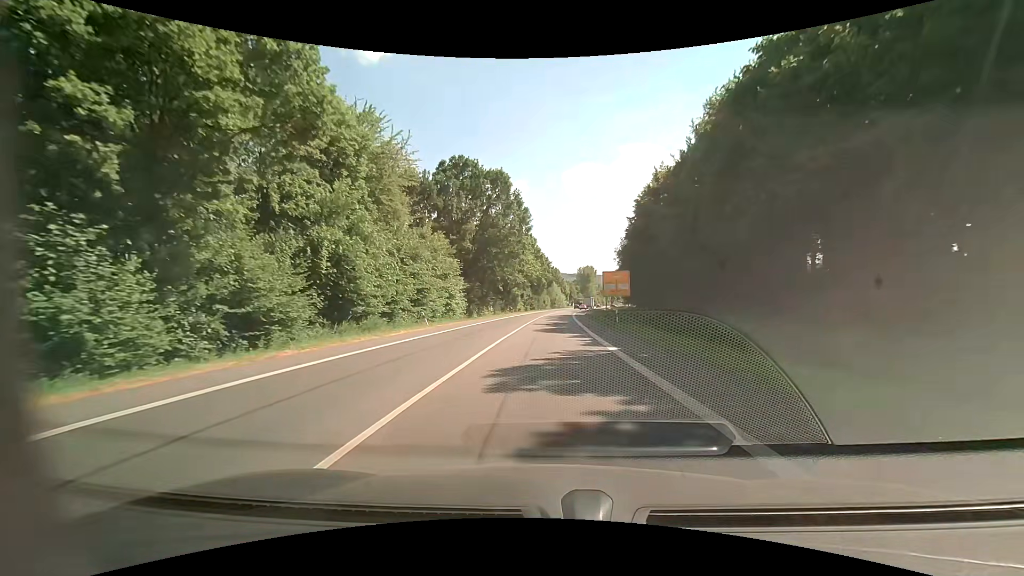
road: primary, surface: asphalt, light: Day
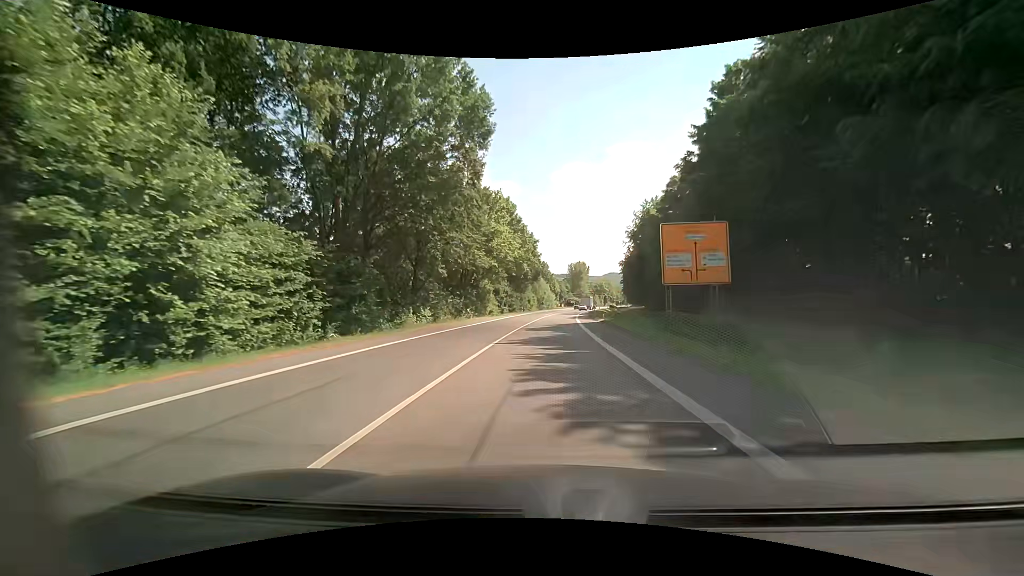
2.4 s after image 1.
(+0.8, +35.6) m; +2°
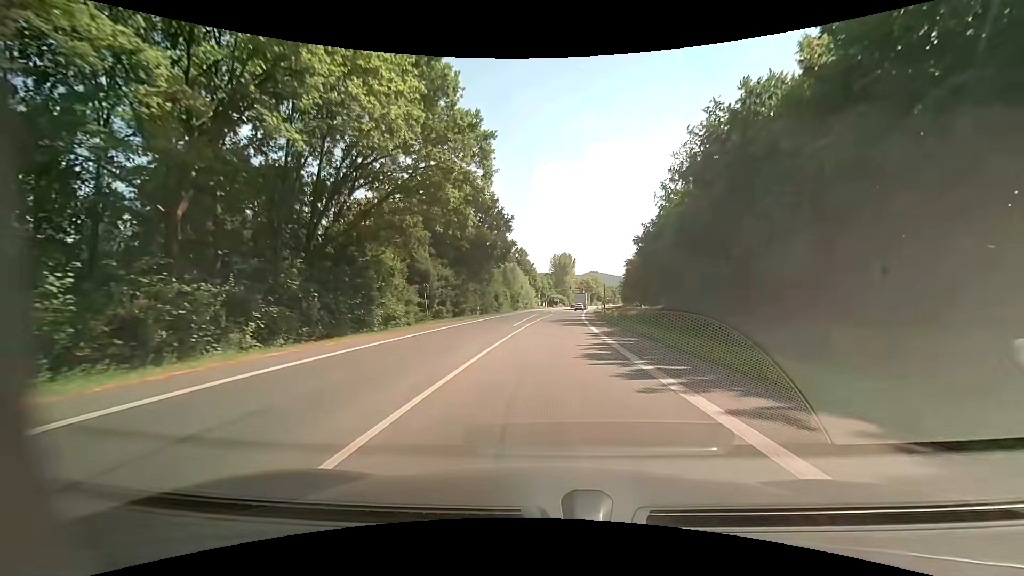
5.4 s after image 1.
(+0.3, +42.4) m; +2°
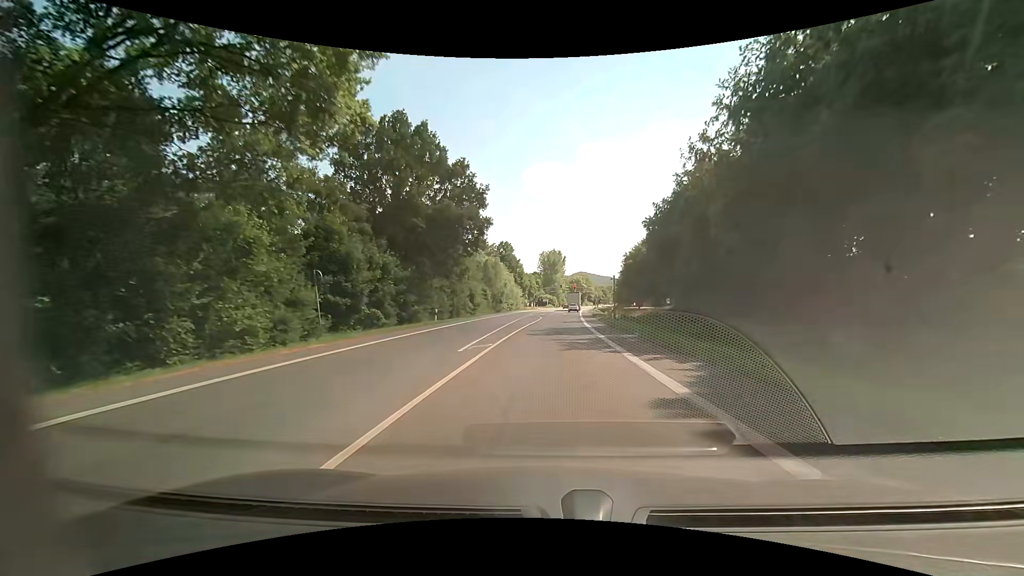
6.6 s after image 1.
(+0.2, +16.2) m; +1°
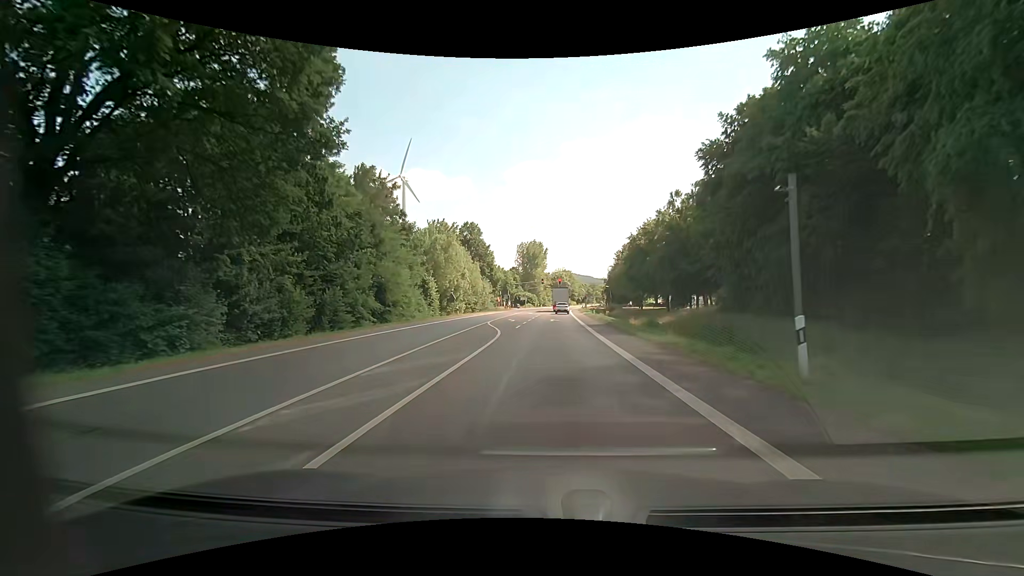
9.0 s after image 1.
(+0.7, +30.3) m; +2°
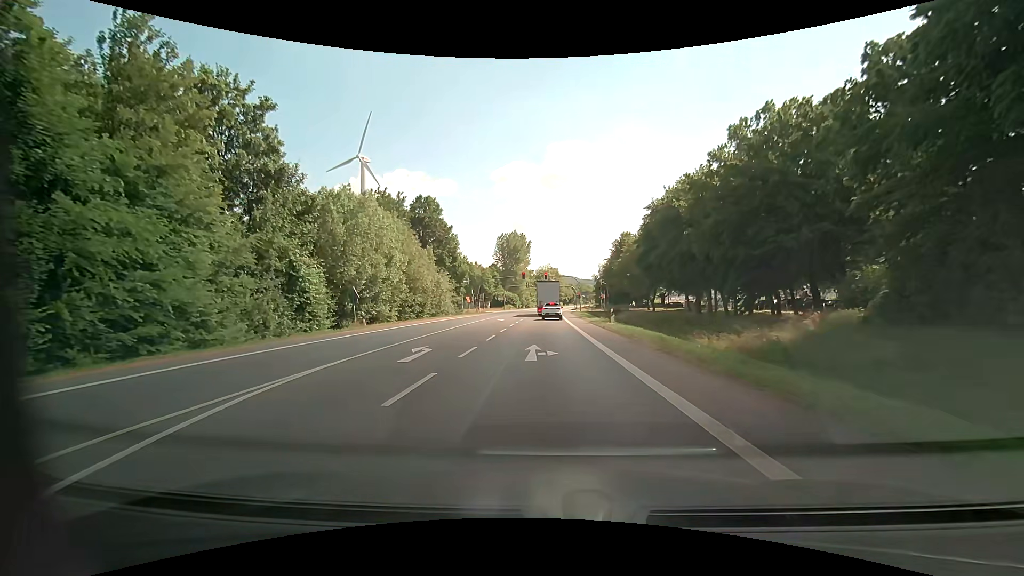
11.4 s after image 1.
(+0.5, +26.3) m; +2°
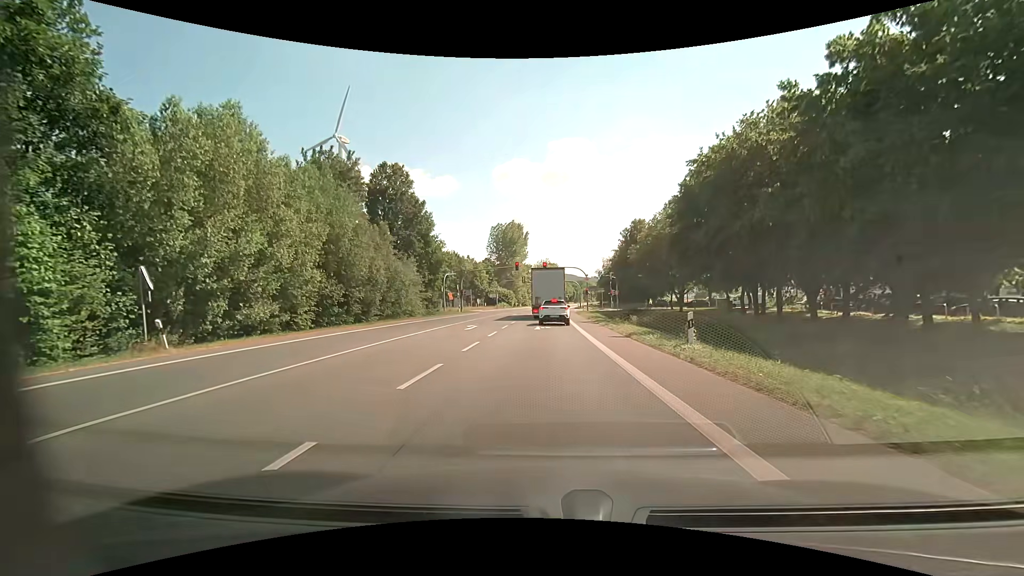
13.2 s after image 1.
(+0.1, +16.9) m; 0°
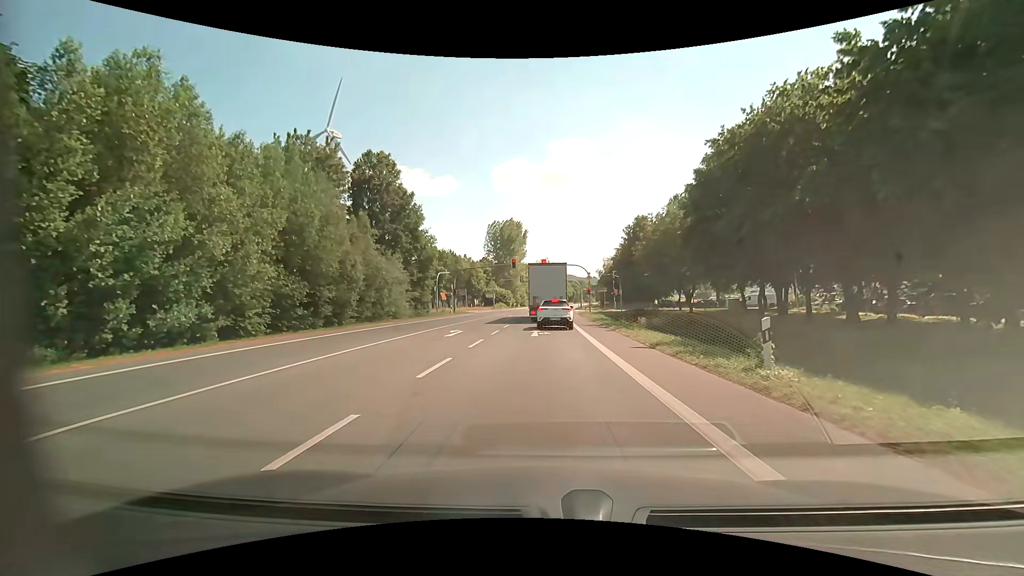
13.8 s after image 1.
(0.0, +4.8) m; 0°
(0, +10) (0, +20) (0, +30) (0, +40) (0, +50) (+1, +60) (+3, +70) (+10, +77) (+19, +78) (+29, +78) m
